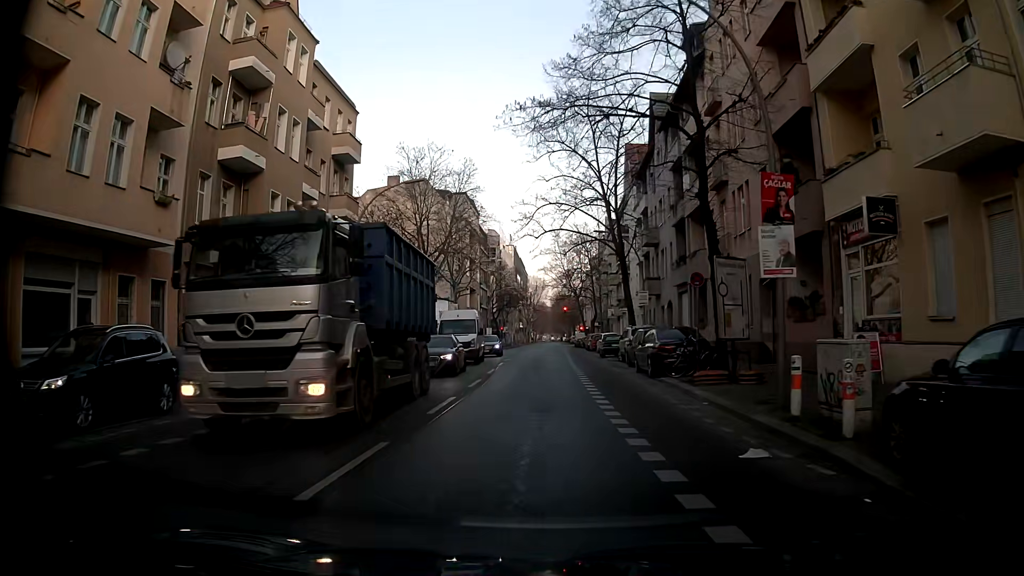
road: tertiary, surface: asphalt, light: Day
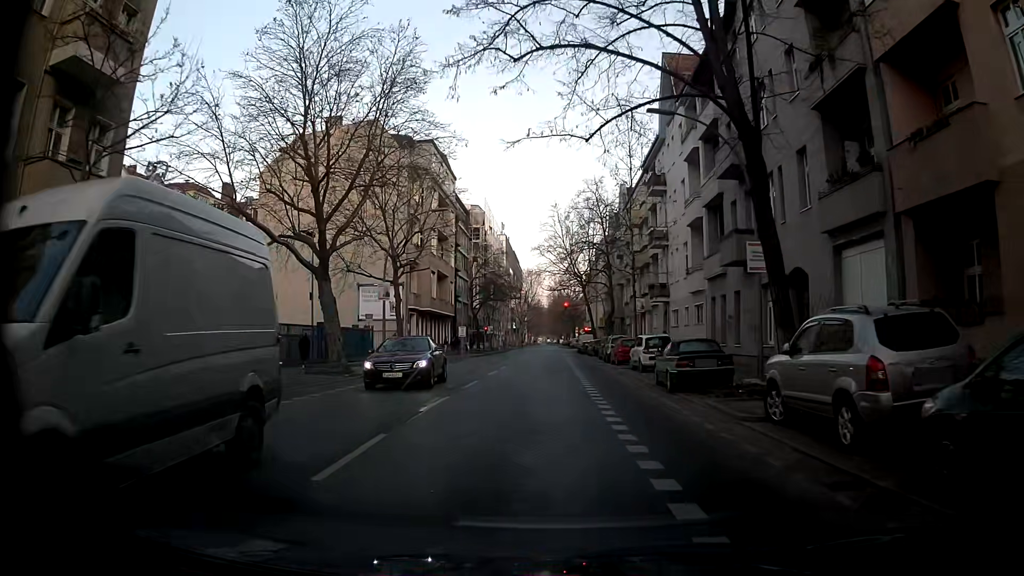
(-0.7, +23.3) m; -2°
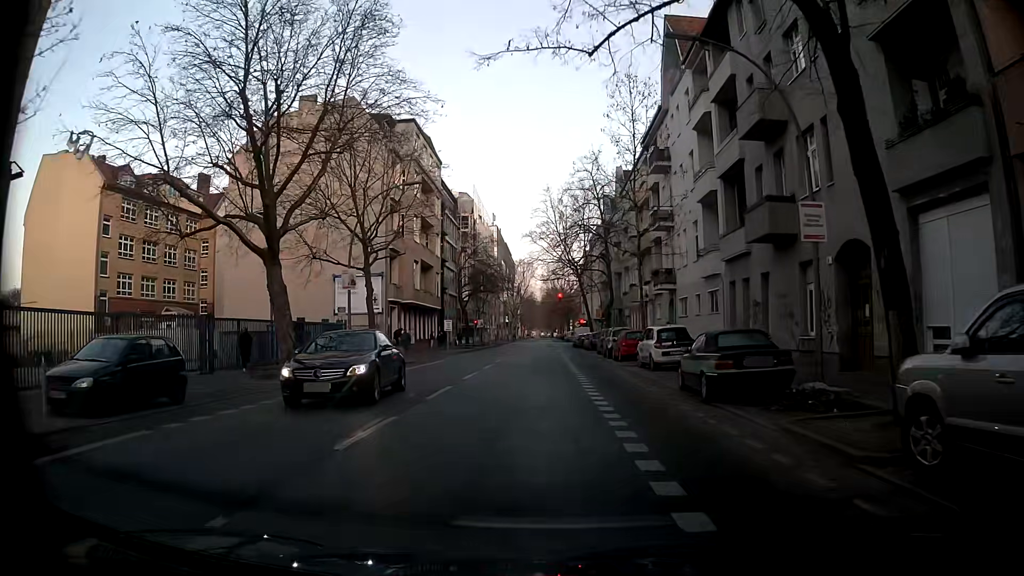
(0.0, +4.7) m; -2°
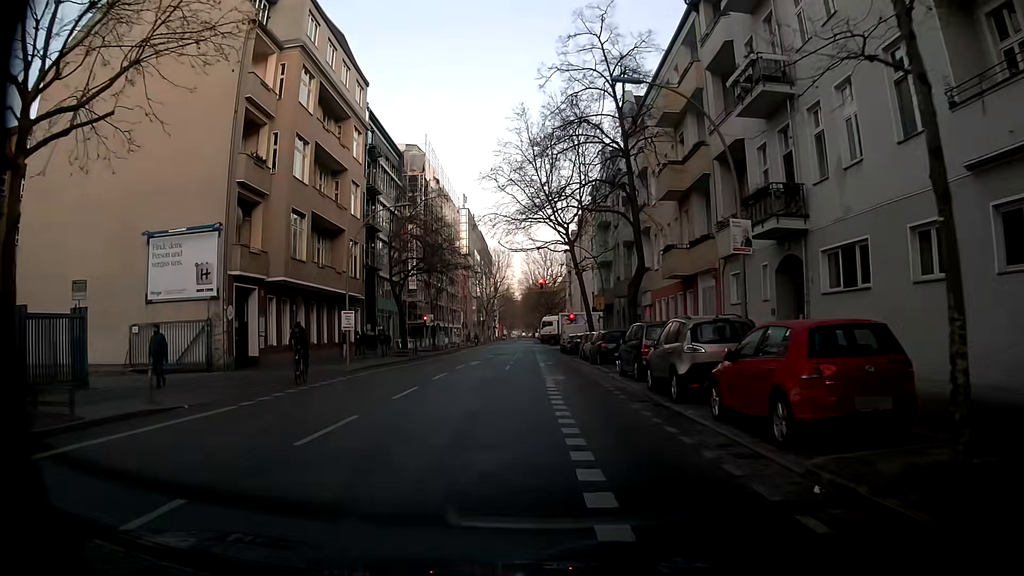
(+1.4, +23.4) m; +4°
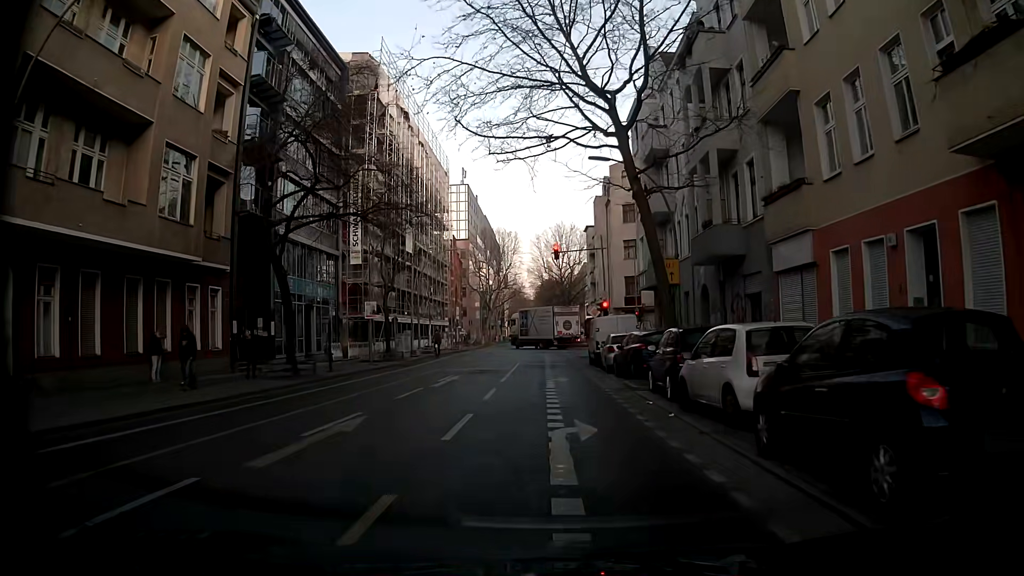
(-0.2, +23.3) m; -2°
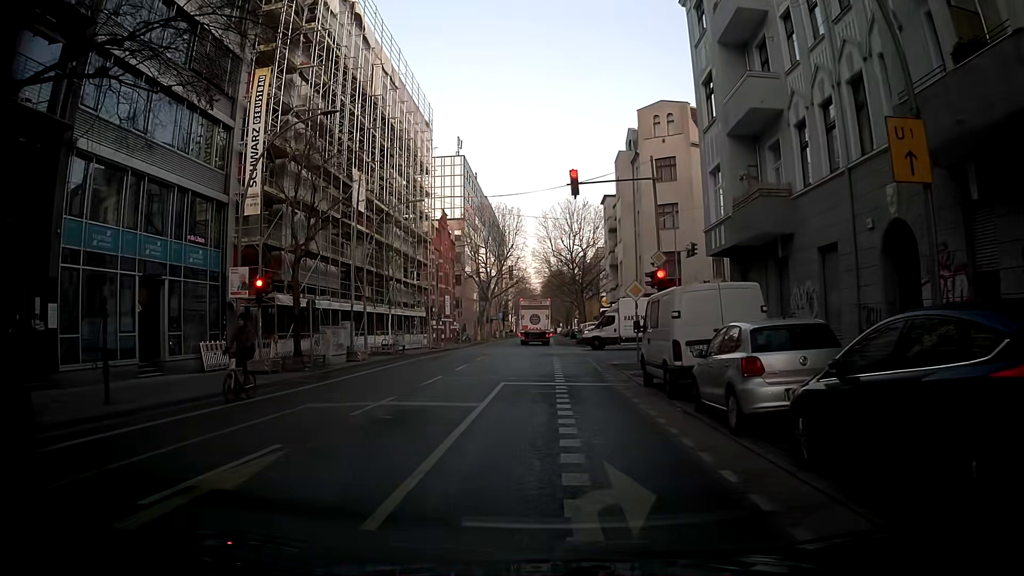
(+0.1, +16.1) m; 0°
